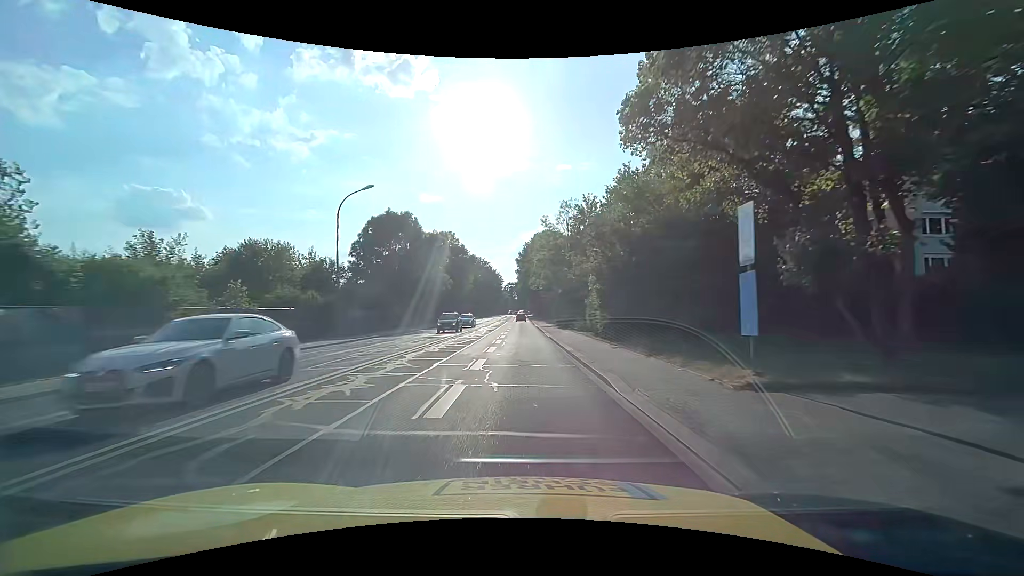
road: secondary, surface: asphalt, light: Day
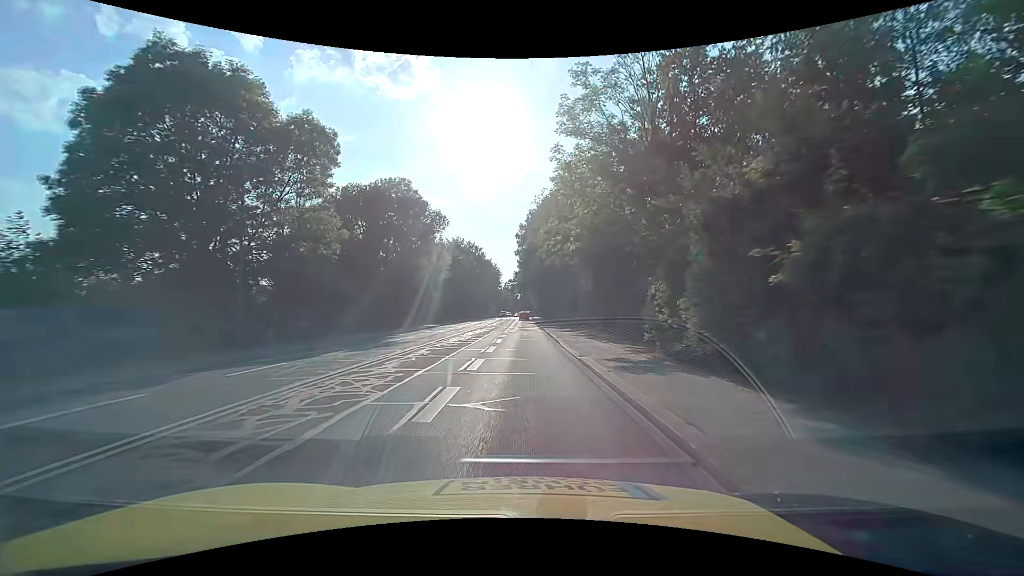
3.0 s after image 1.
(0.0, +42.4) m; -1°
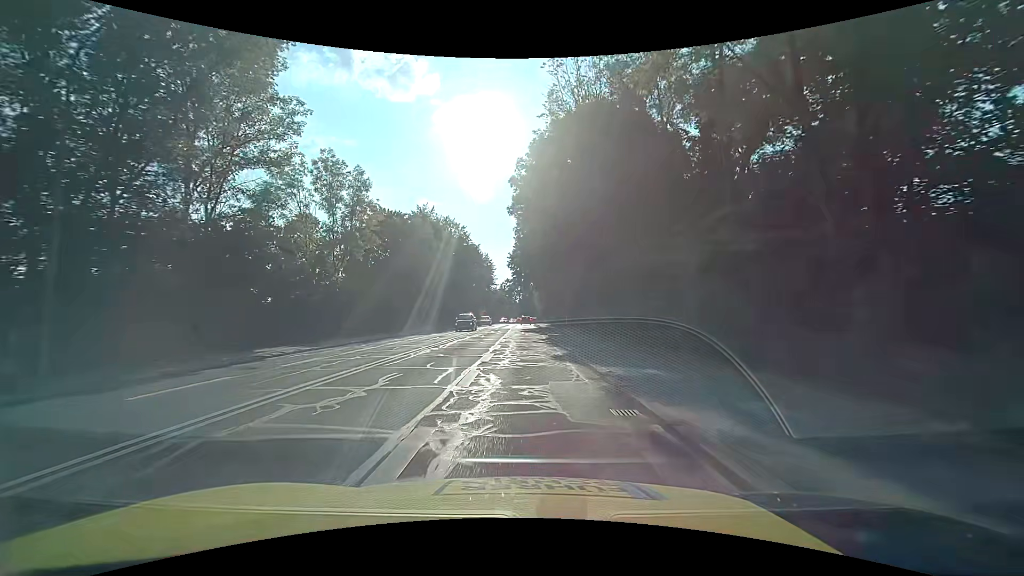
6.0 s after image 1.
(+0.2, +39.1) m; +1°
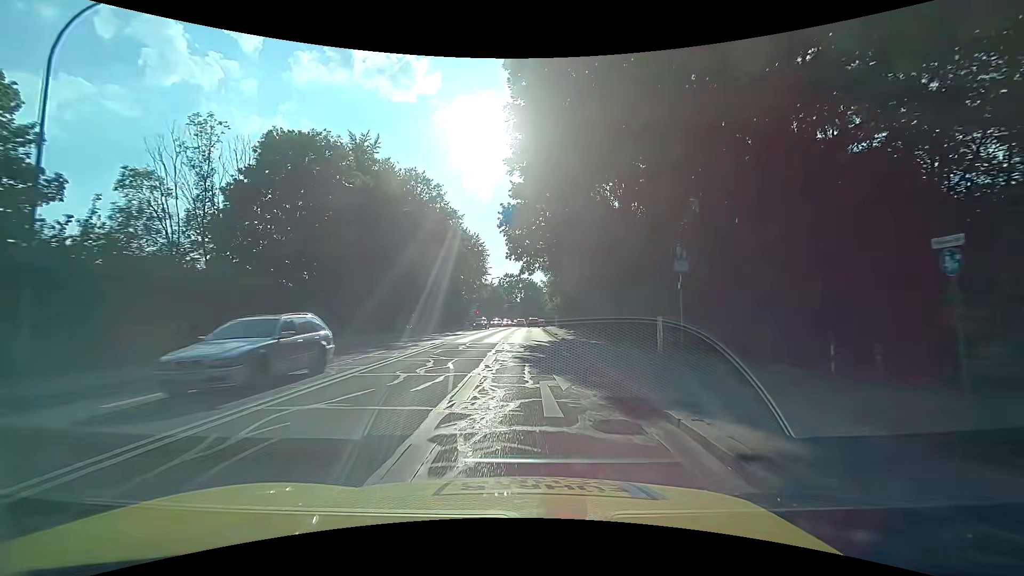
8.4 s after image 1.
(-0.2, +31.2) m; -1°
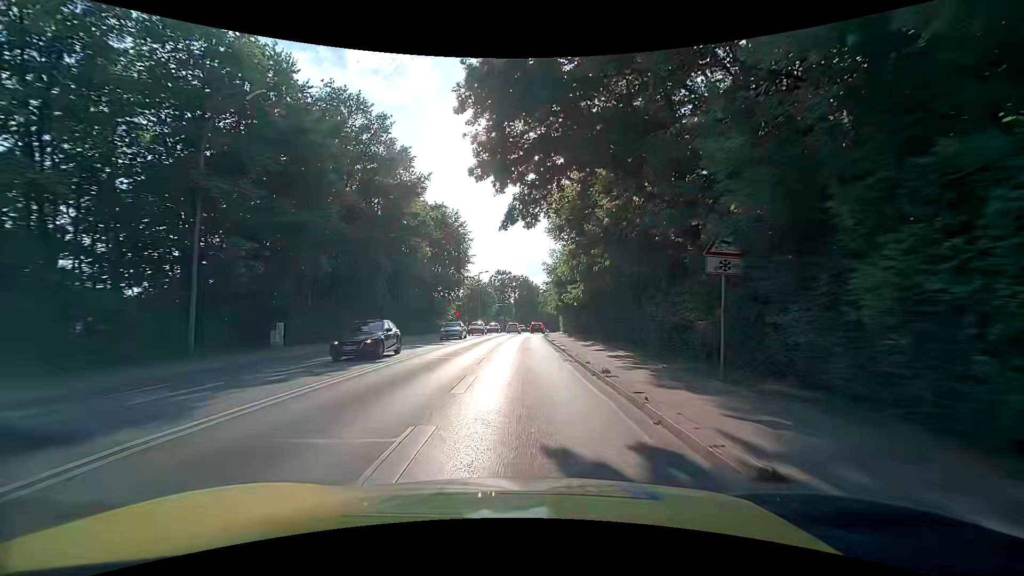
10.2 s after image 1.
(+0.2, +23.0) m; 0°
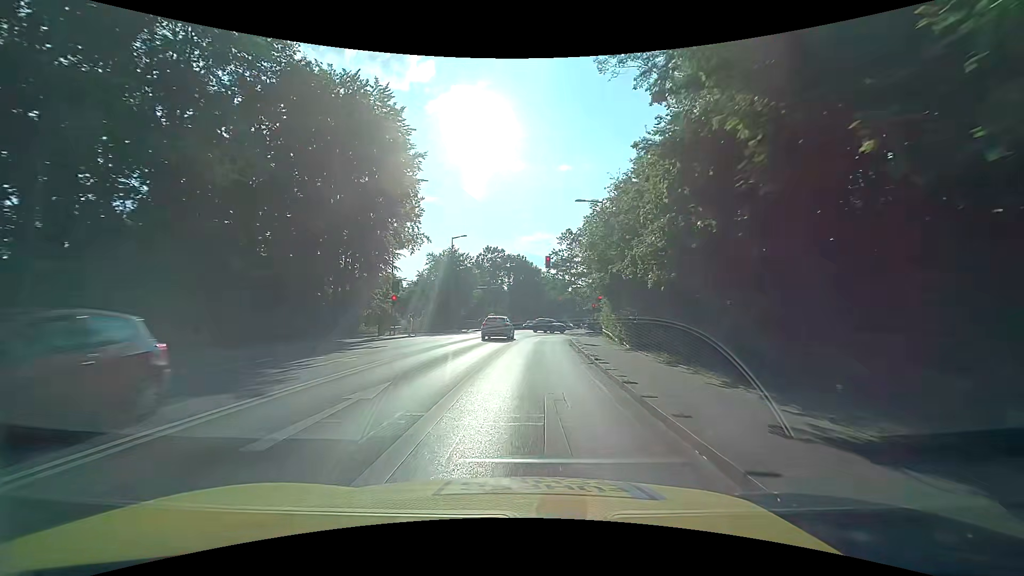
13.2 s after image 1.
(+0.6, +36.8) m; +1°
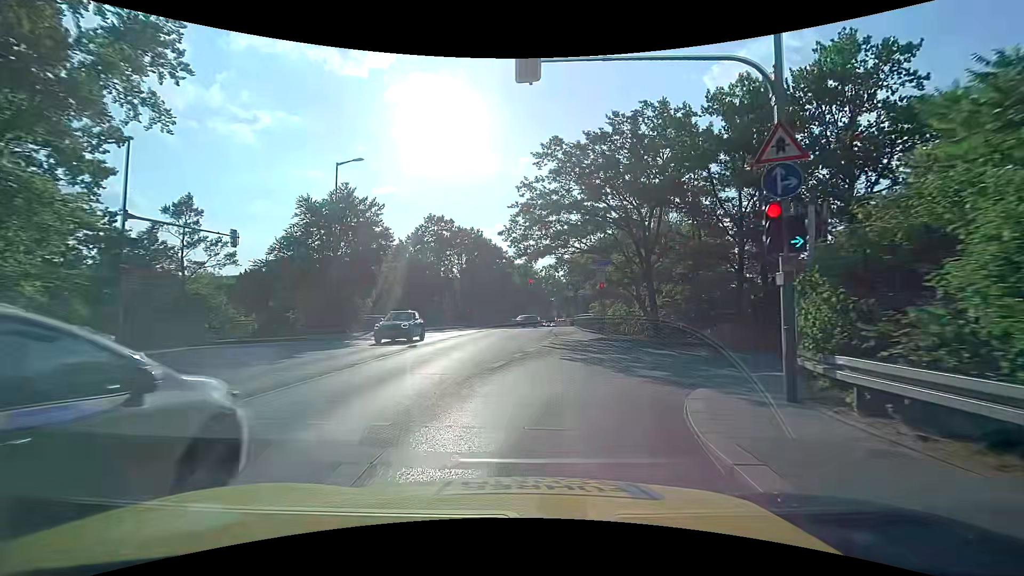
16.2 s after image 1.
(+0.9, +30.2) m; +4°
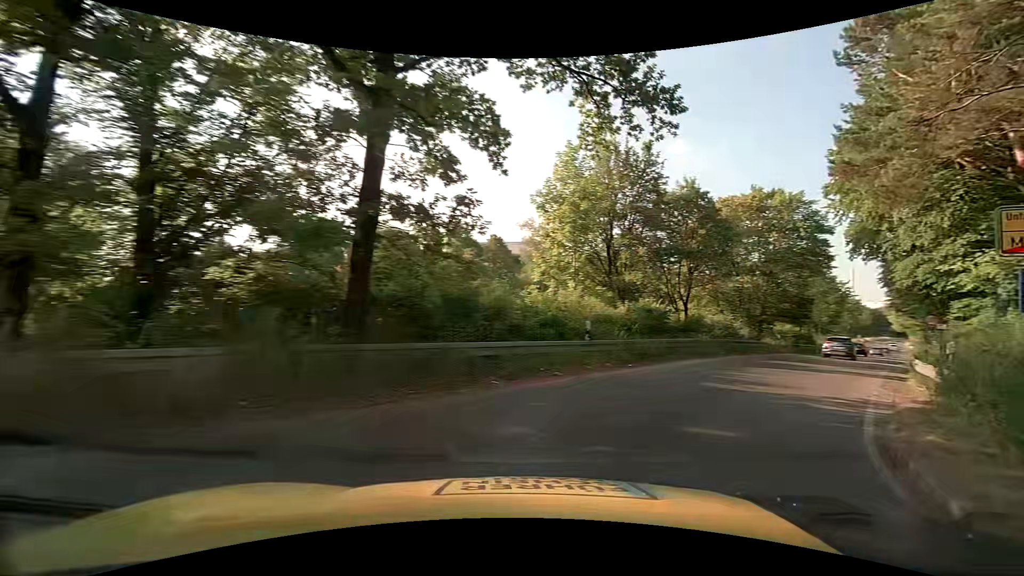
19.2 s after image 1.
(+8.0, +19.2) m; +61°
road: trunk_link
(+3, +10) (+8, +18) (+14, +26) (+20, +34) (+26, +42) (+32, +50) (+38, +58) (+44, +66) (+50, +74) (+57, +82) m
